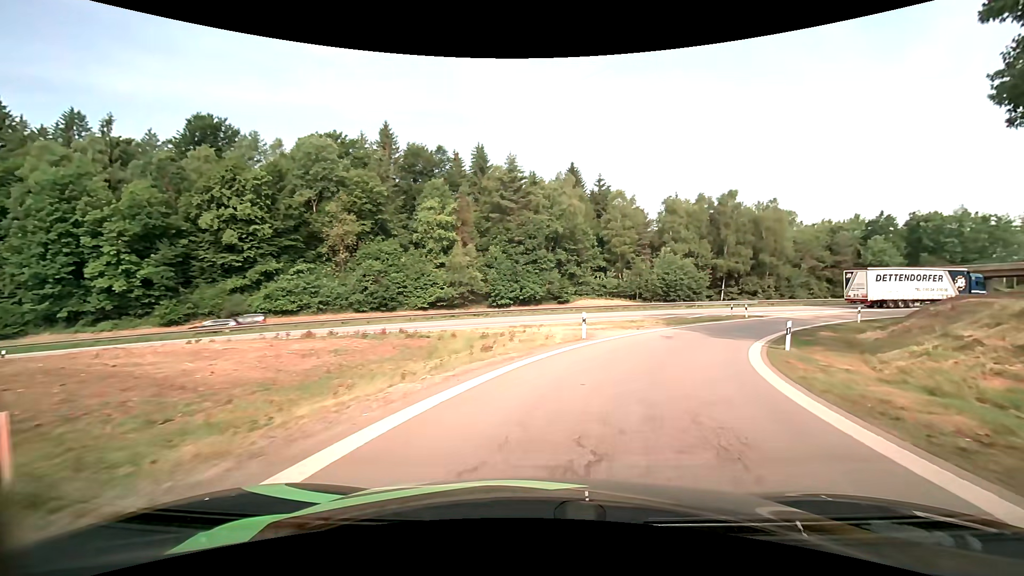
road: motorway_link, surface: asphalt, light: Day
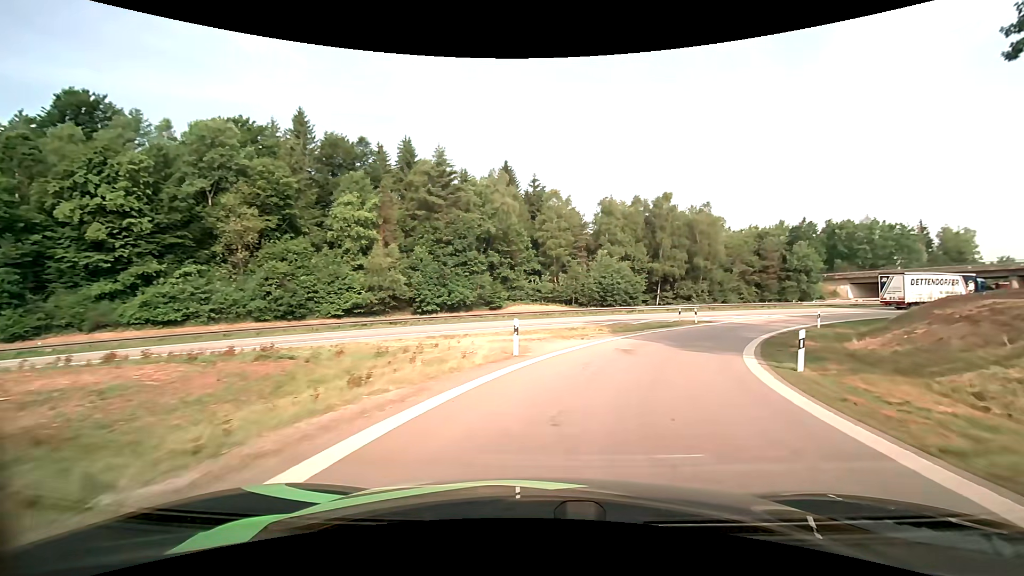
(+0.4, +6.1) m; +7°
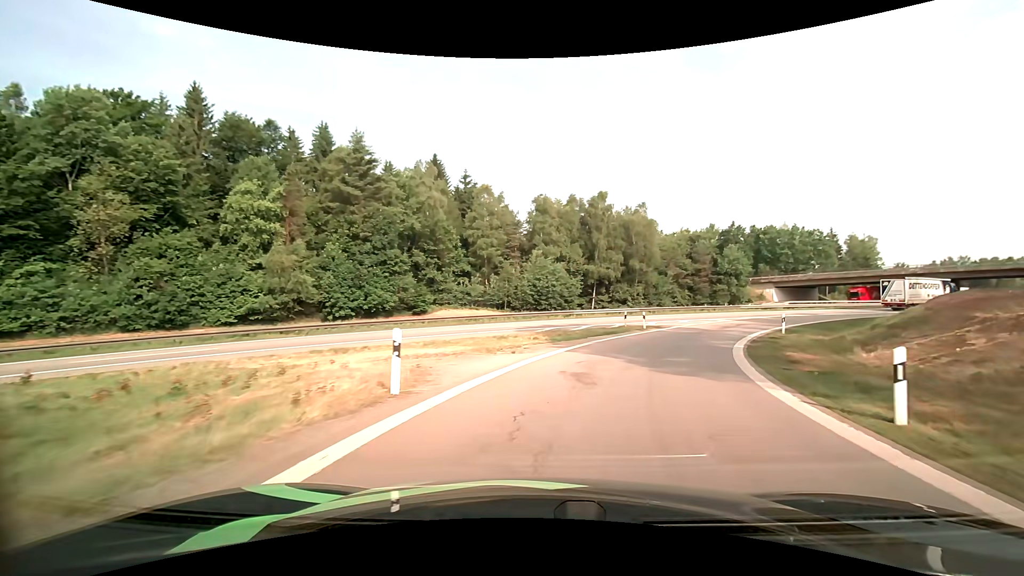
(+0.4, +6.2) m; +8°
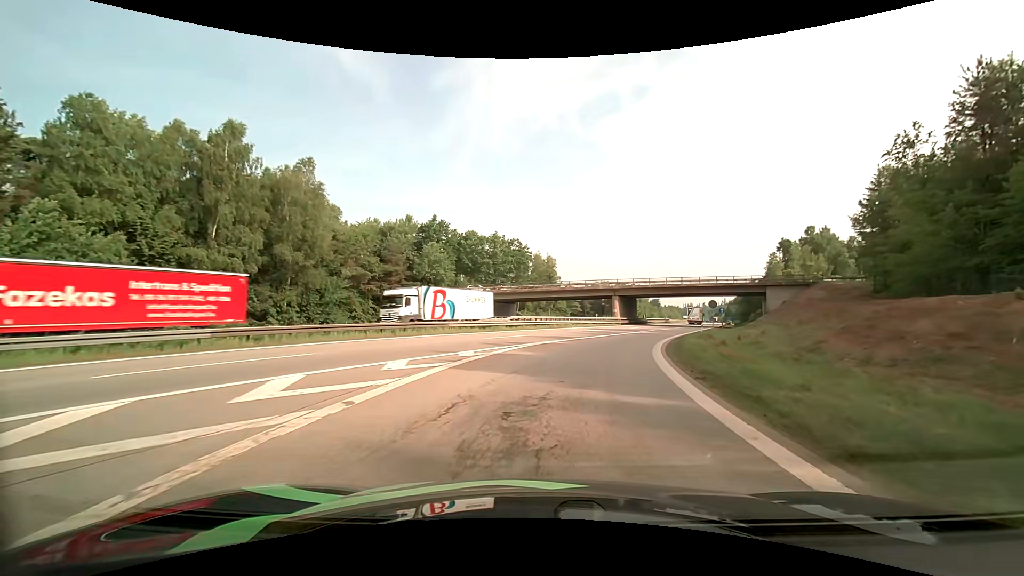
(+9.2, +29.4) m; +33°
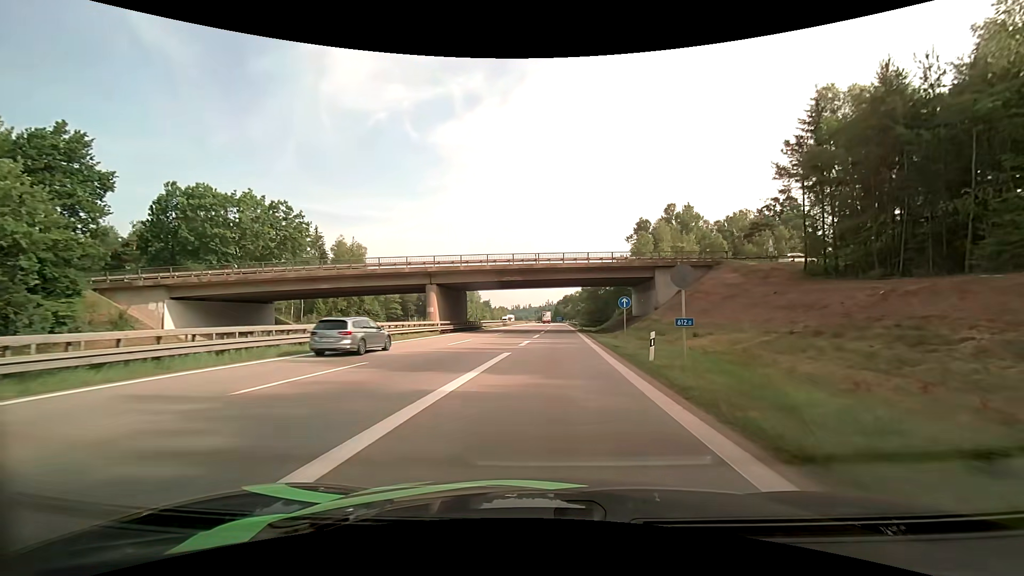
(+6.4, +33.8) m; +19°
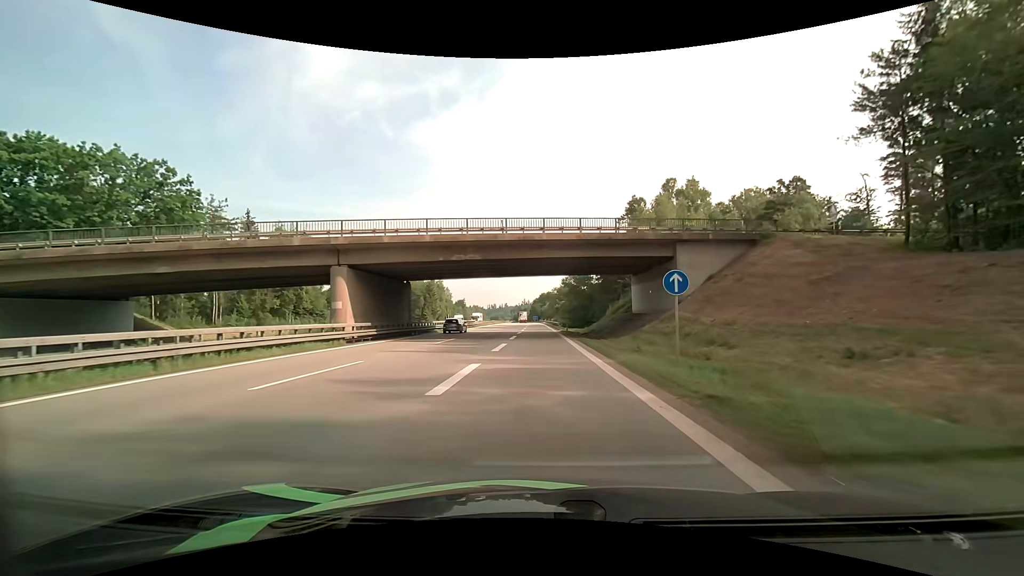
(+0.6, +16.8) m; +3°
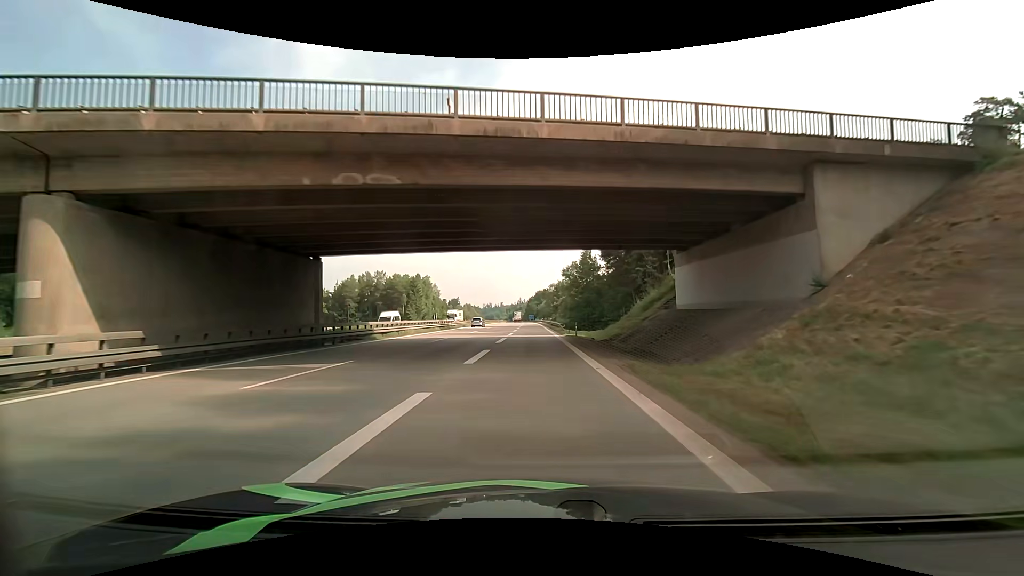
(+0.1, +18.2) m; 0°
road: motorway
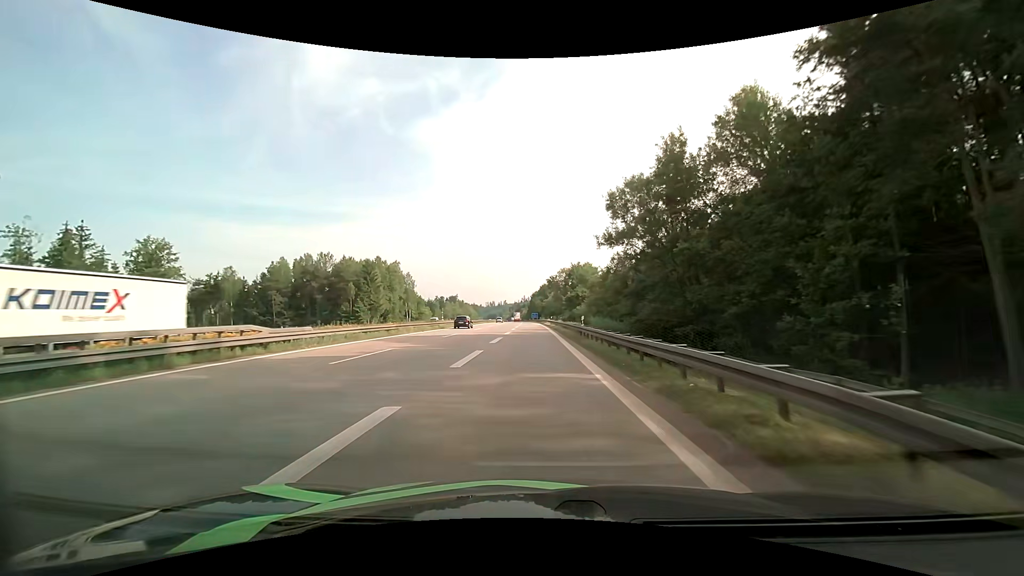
(+0.3, +49.8) m; 0°
